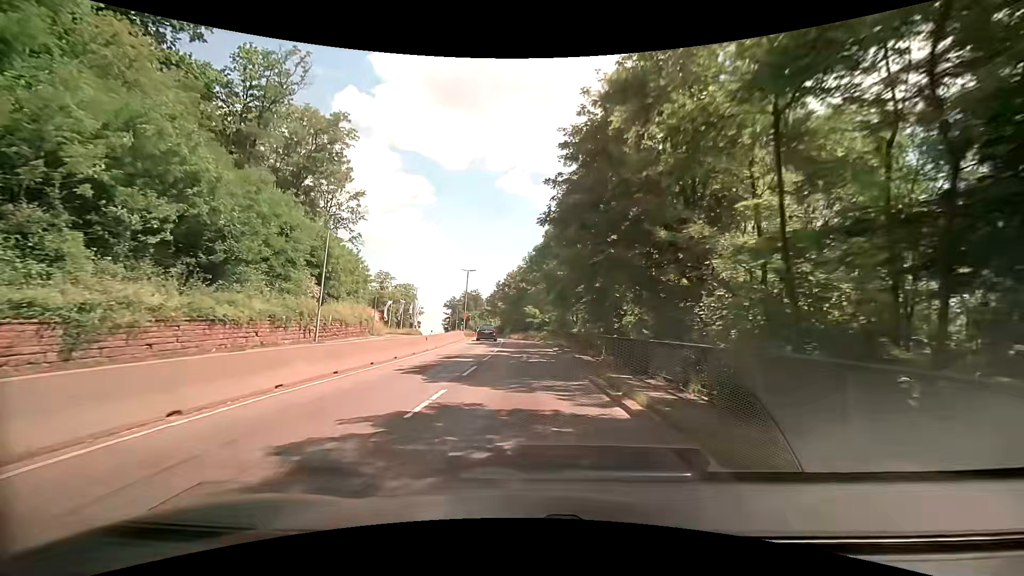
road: trunk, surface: asphalt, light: Day
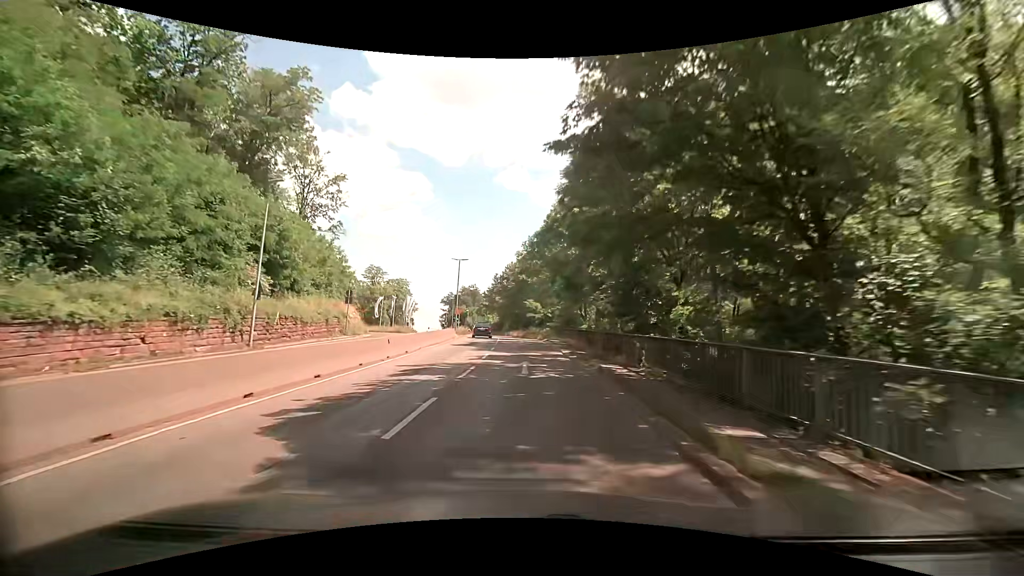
(0.0, +7.4) m; 0°
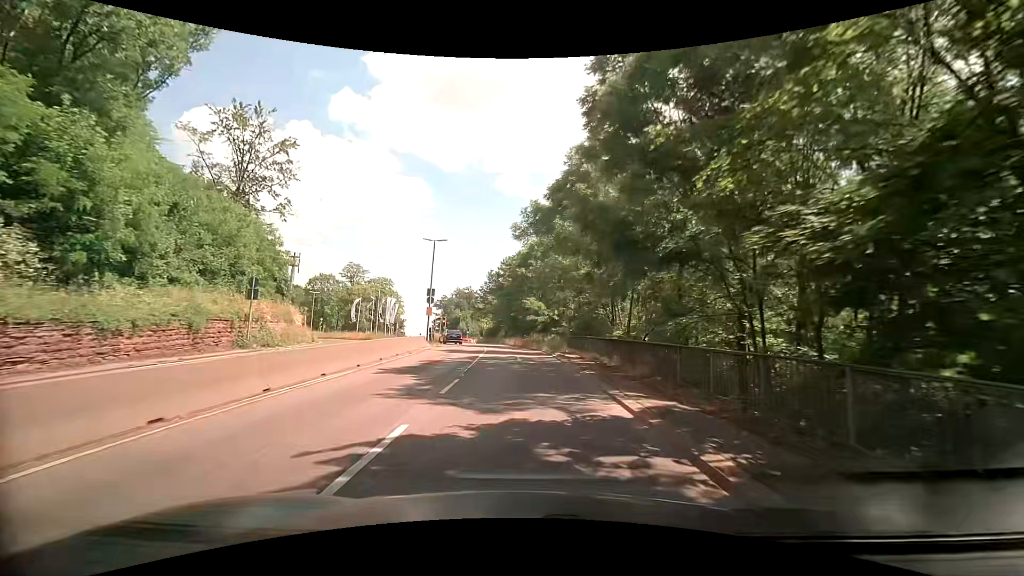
(+0.1, +14.7) m; 0°
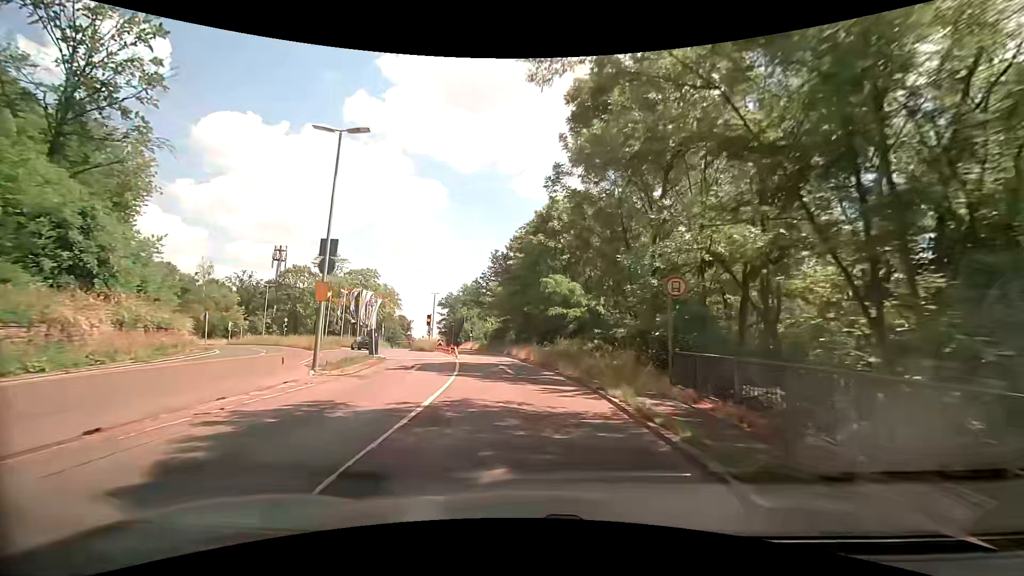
(-0.2, +22.3) m; -2°
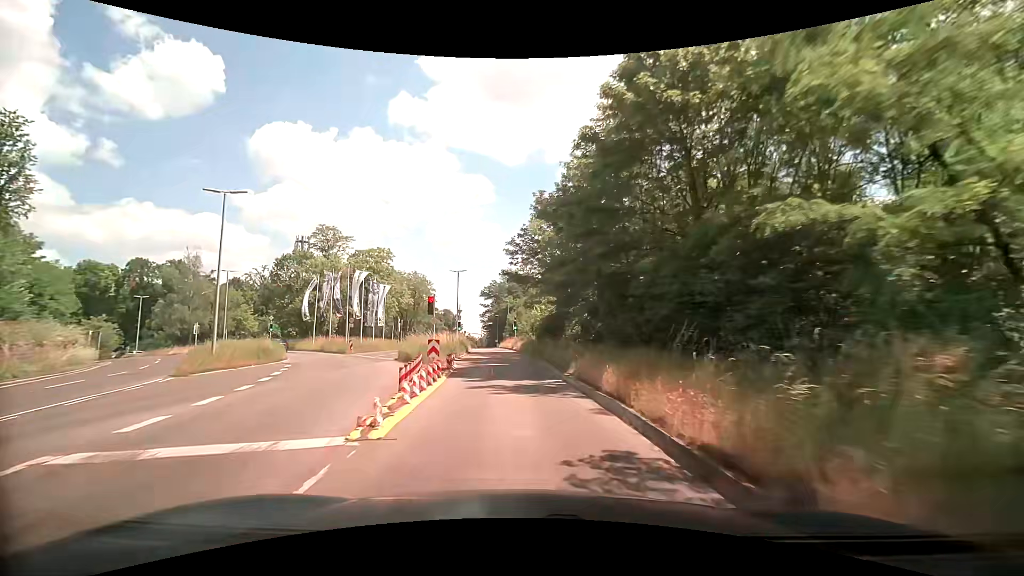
(-0.8, +22.5) m; -5°
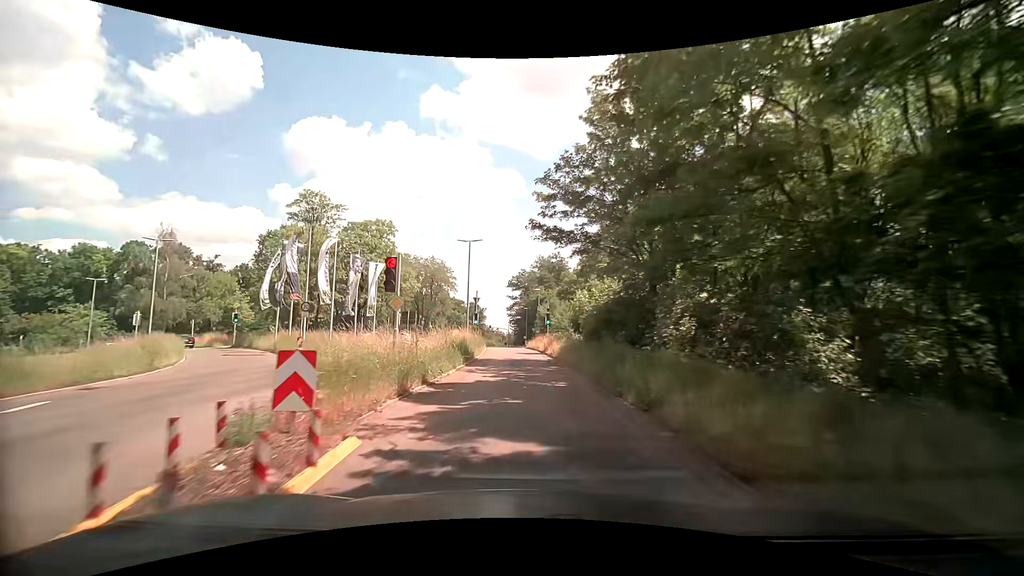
(-0.5, +15.1) m; -4°
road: secondary
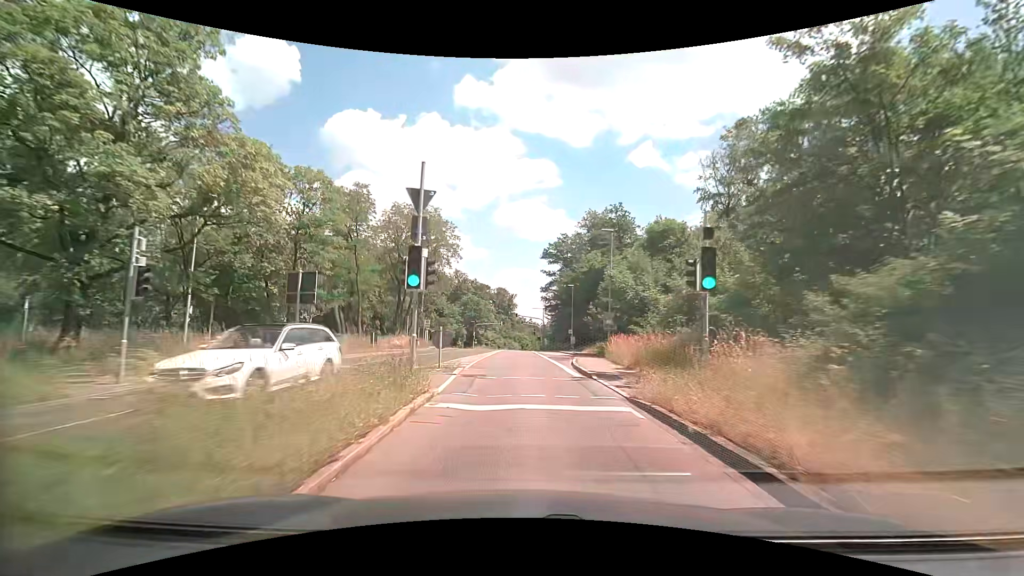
(-1.1, +38.5) m; -4°
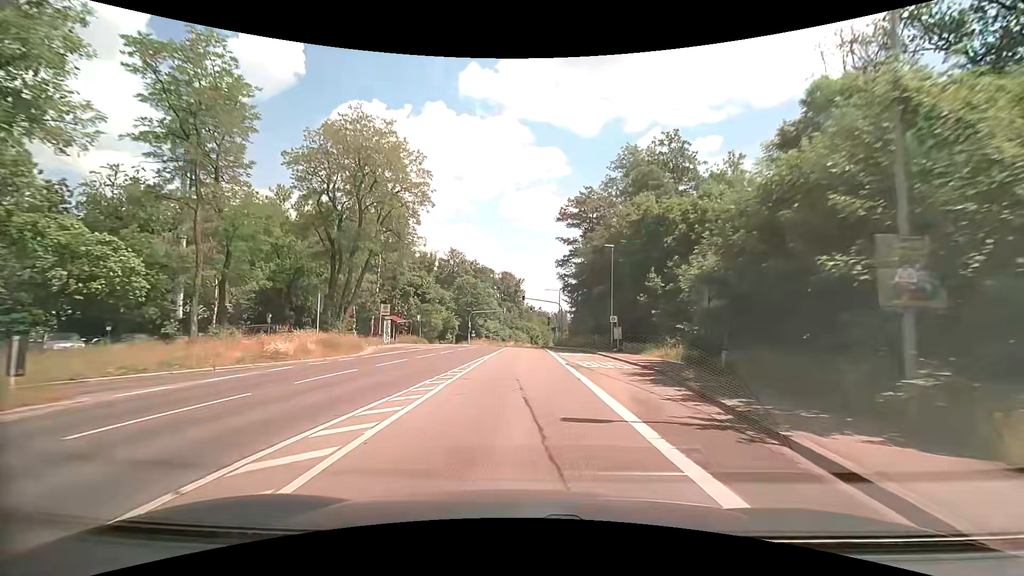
(-0.1, +24.2) m; -1°
(0, +10) (0, +20) (0, +30) (0, +40) (0, +50) (0, +60) (0, +70) (+1, +80) (+2, +90) (+3, +100) m
